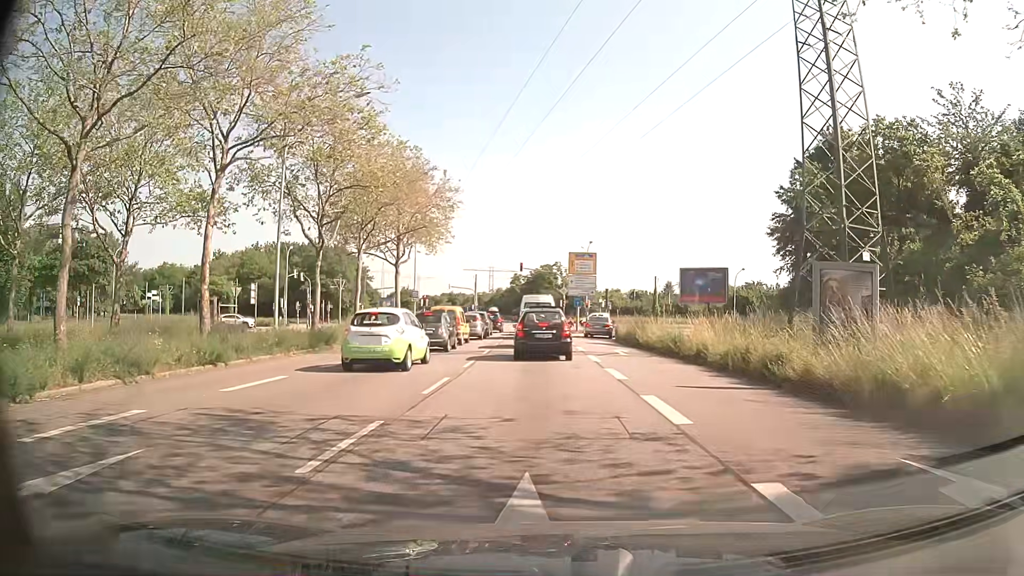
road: primary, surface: asphalt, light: Day
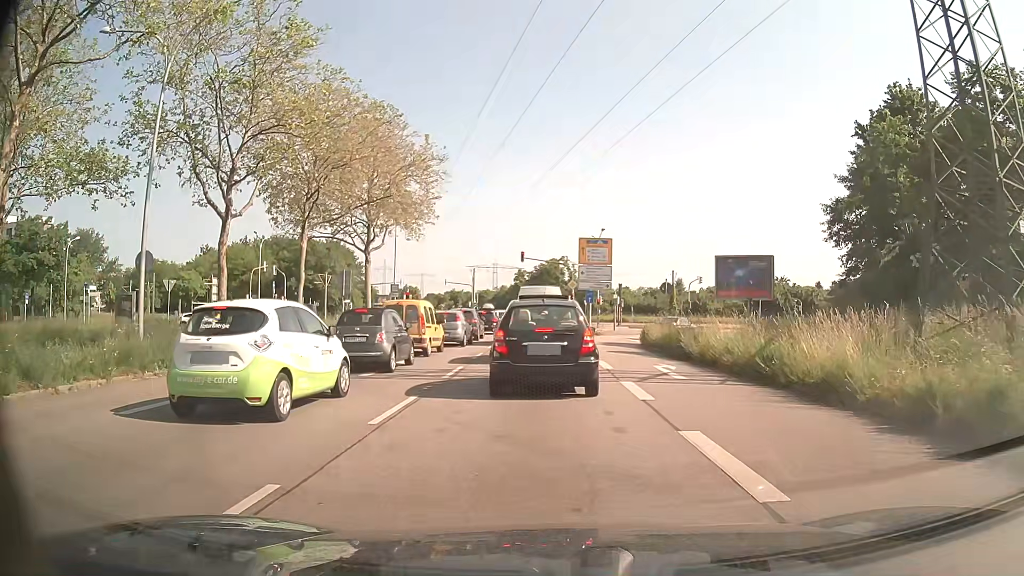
(+0.1, +9.4) m; +1°
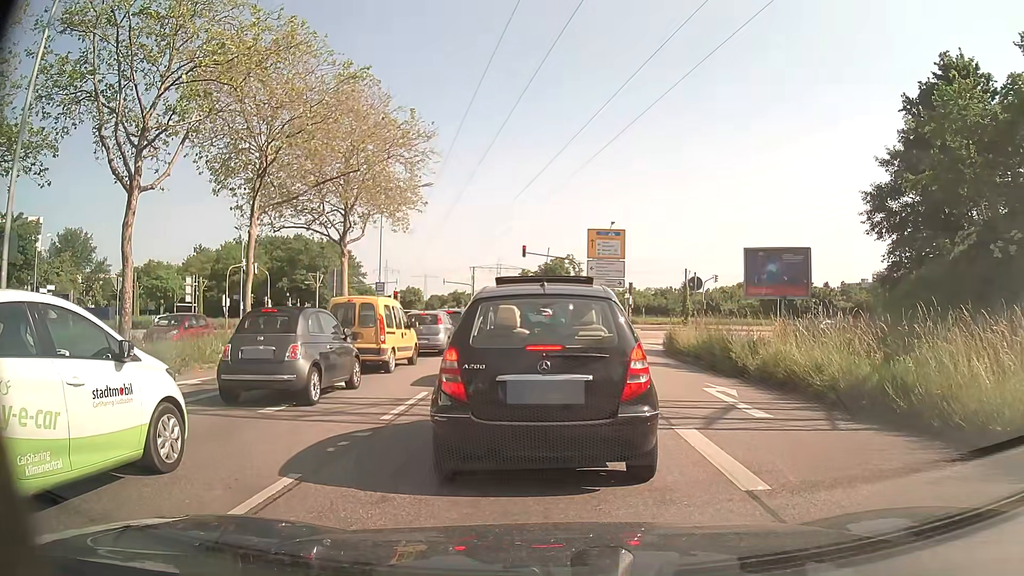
(-0.1, +5.2) m; -1°
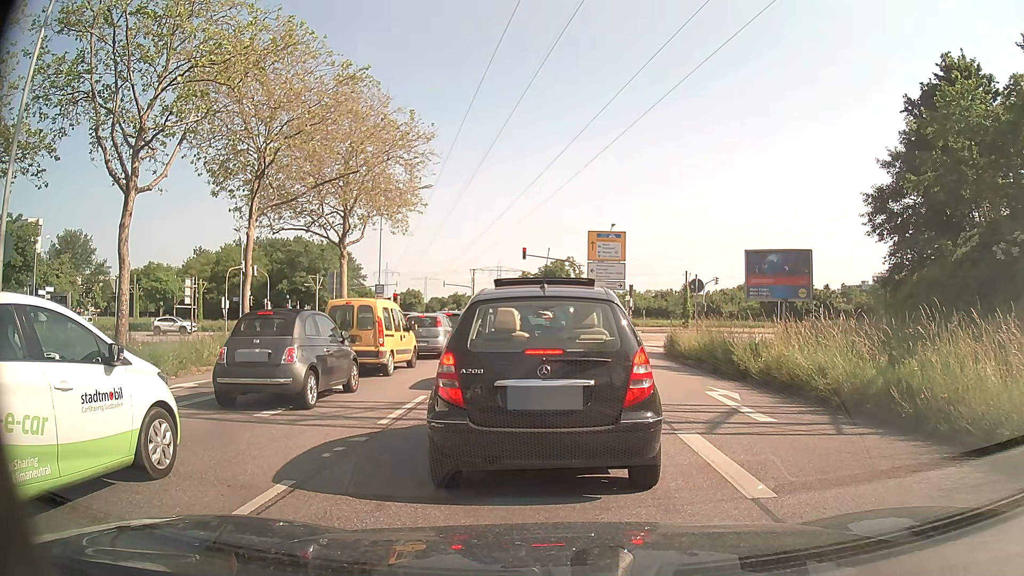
(0.0, +0.2) m; 0°
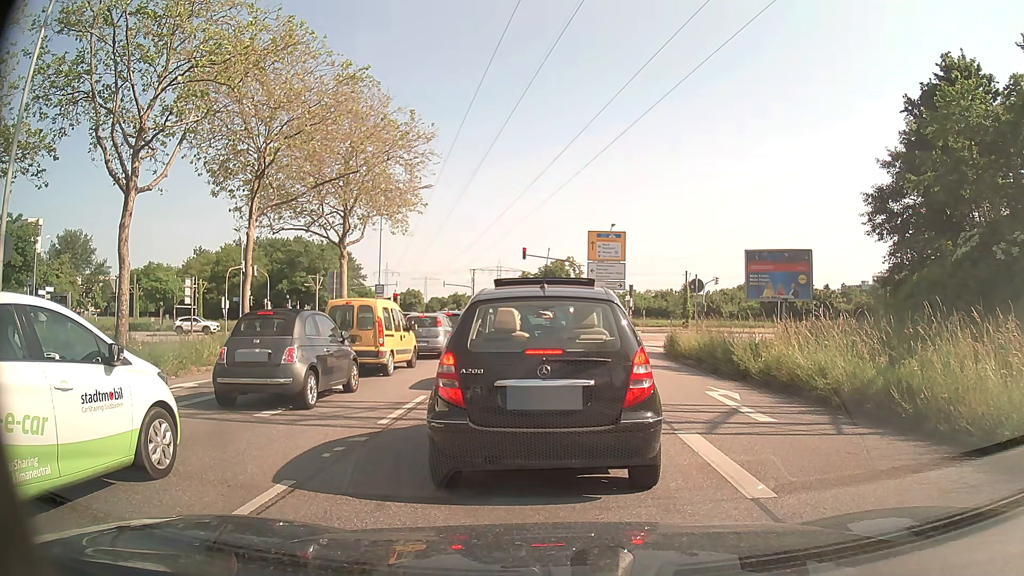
(0.0, 0.0) m; 0°
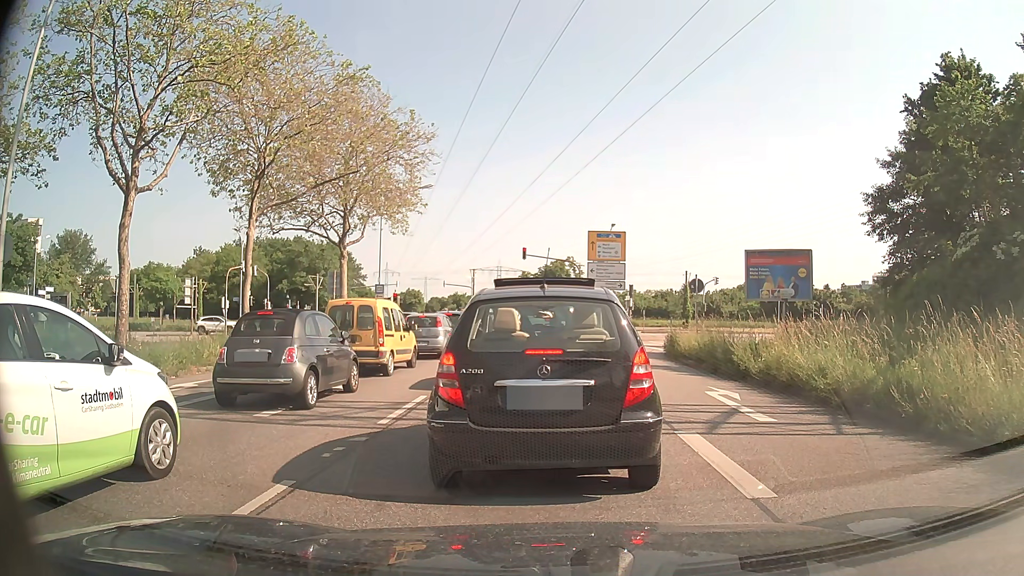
(0.0, 0.0) m; 0°
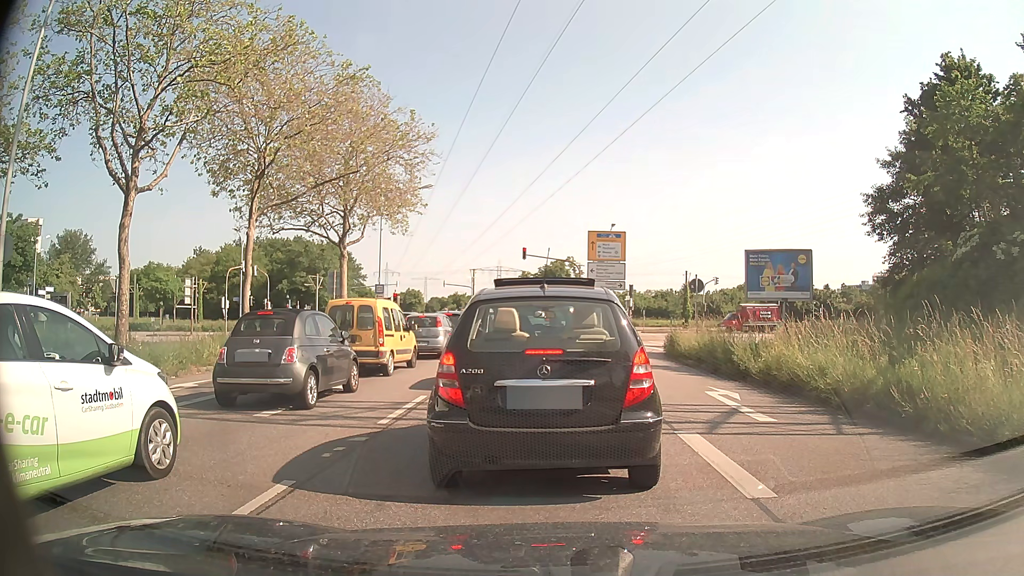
(0.0, 0.0) m; 0°
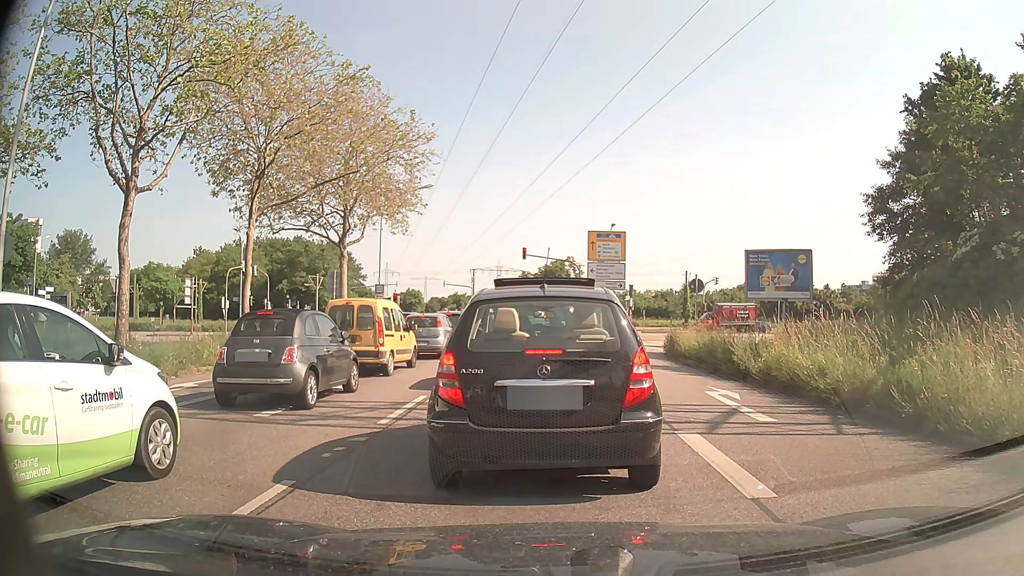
(0.0, 0.0) m; 0°
(0, +10) (0, +20) (0, +30) (-1, +40) (-1, +50) (-2, +60) (-2, +70) (-3, +80) (-4, +90) (-5, +100) m
